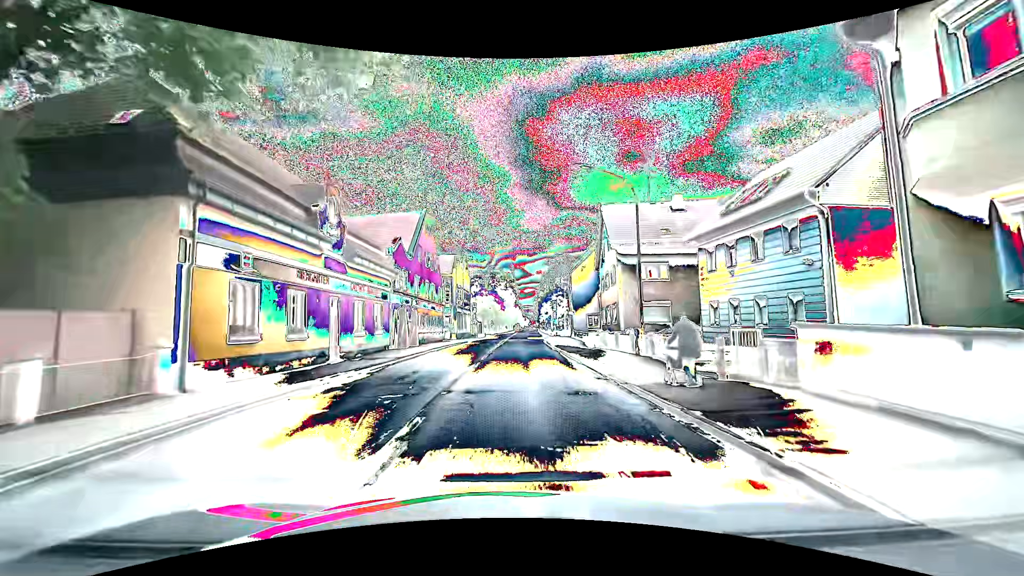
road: primary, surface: asphalt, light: Day
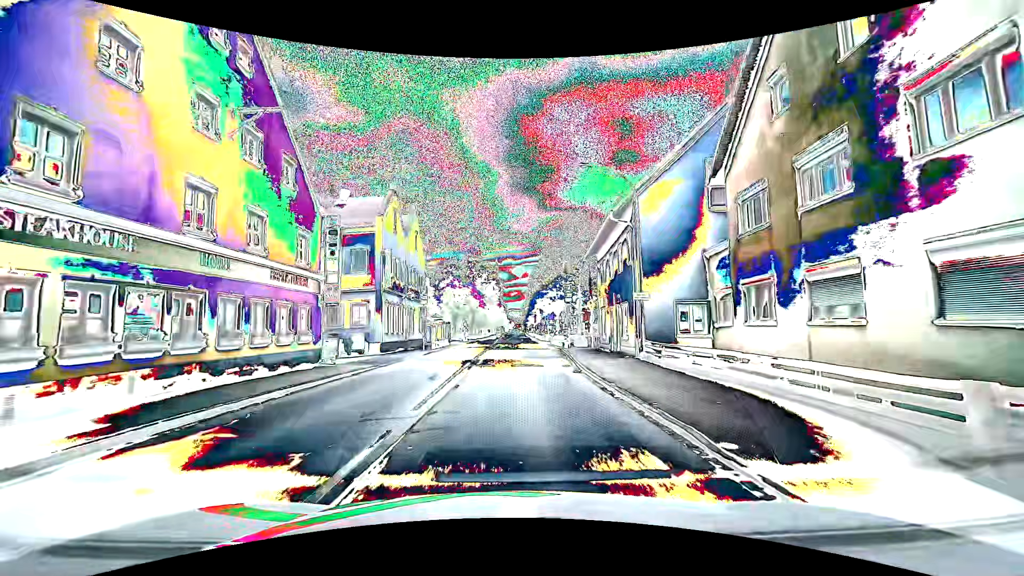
(+0.6, +30.5) m; +2°
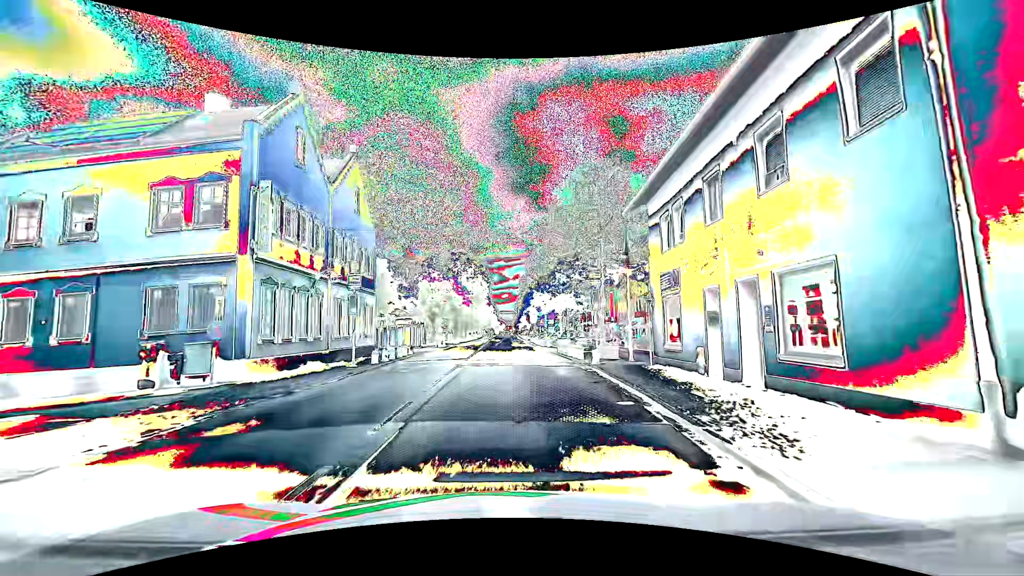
(0.0, +15.2) m; 0°
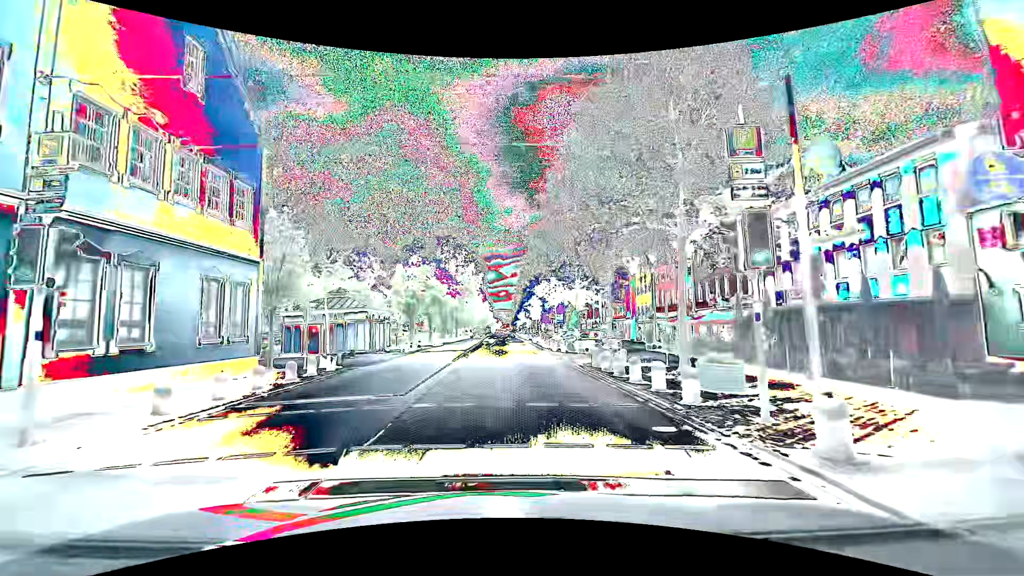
(+0.2, +15.2) m; +1°
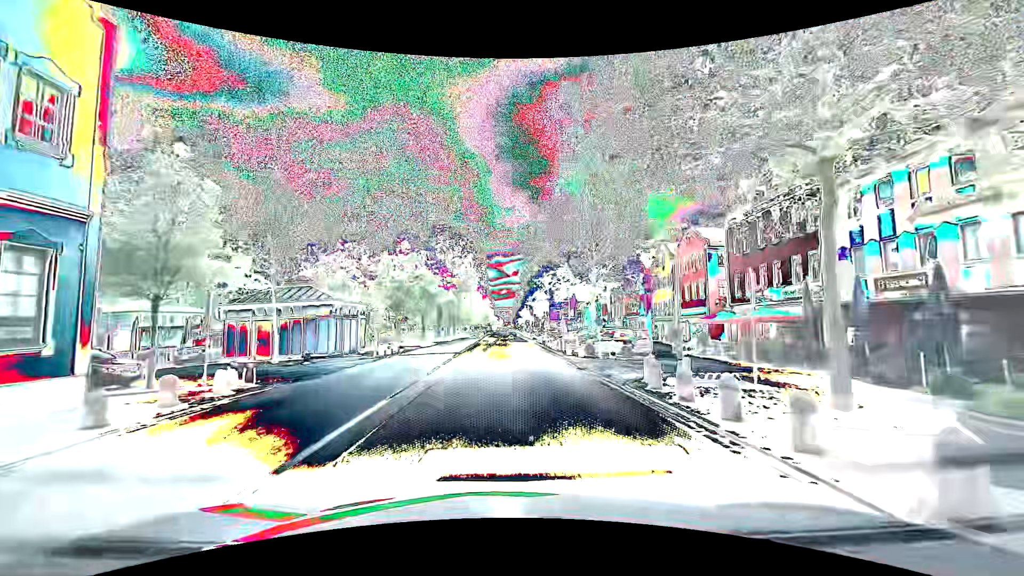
(0.0, +7.6) m; -1°
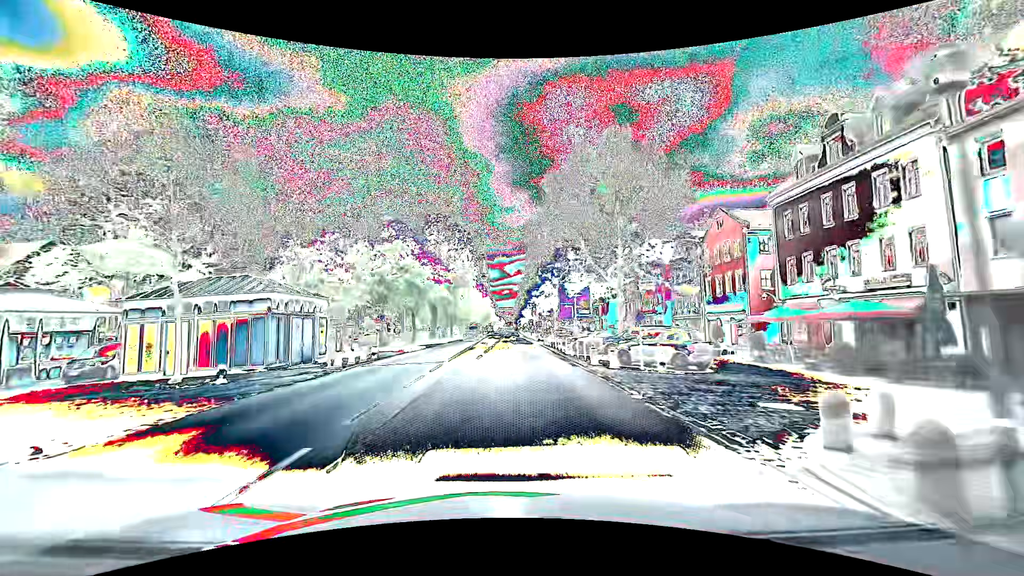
(0.0, +7.6) m; 0°
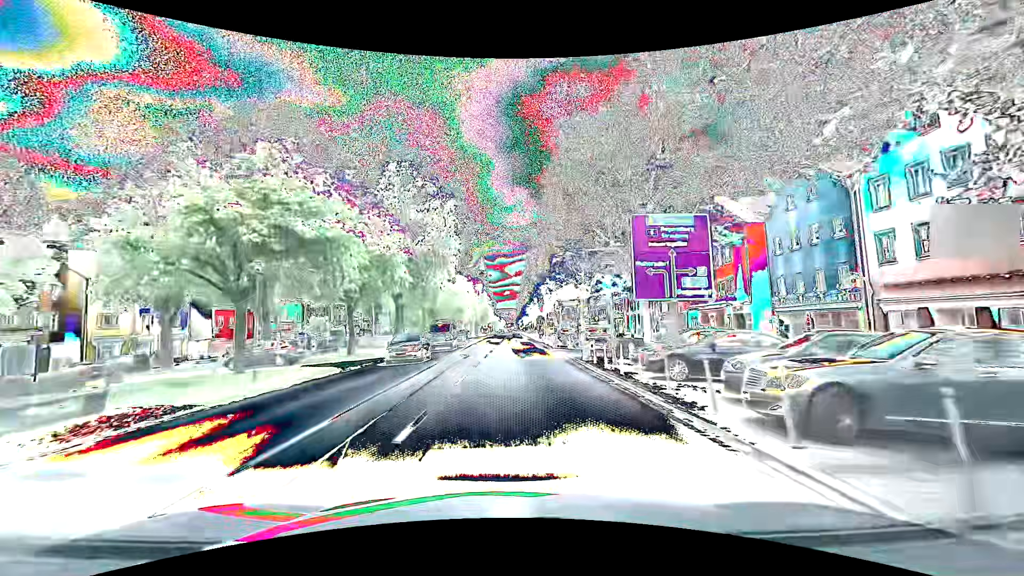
(+0.2, +22.9) m; 0°
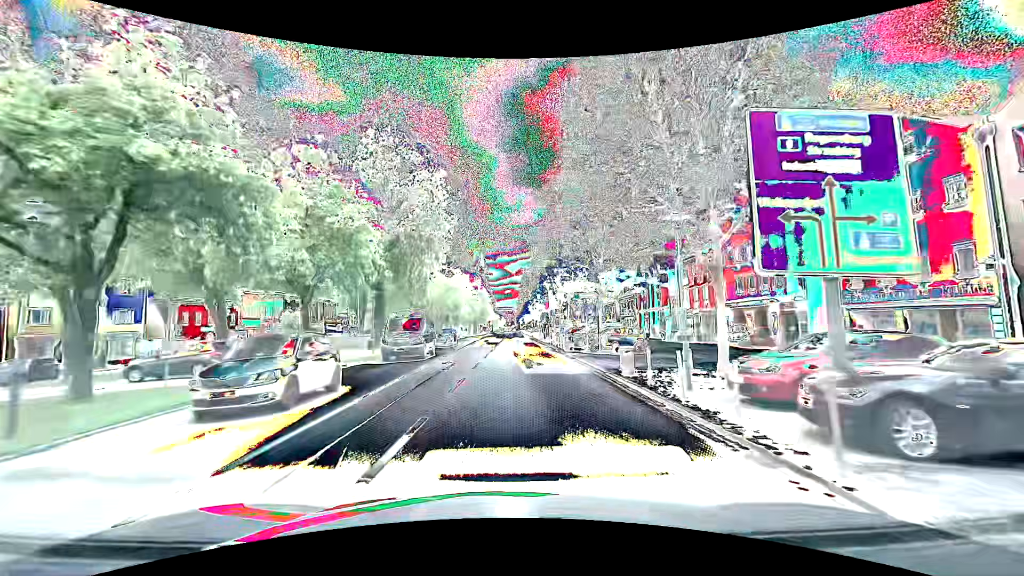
(0.0, +7.6) m; 0°
(0, +10) (0, +20) (0, +30) (0, +40) (0, +50) (+1, +60) (+1, +70) (+1, +80) (+1, +90) (+1, +100) m
